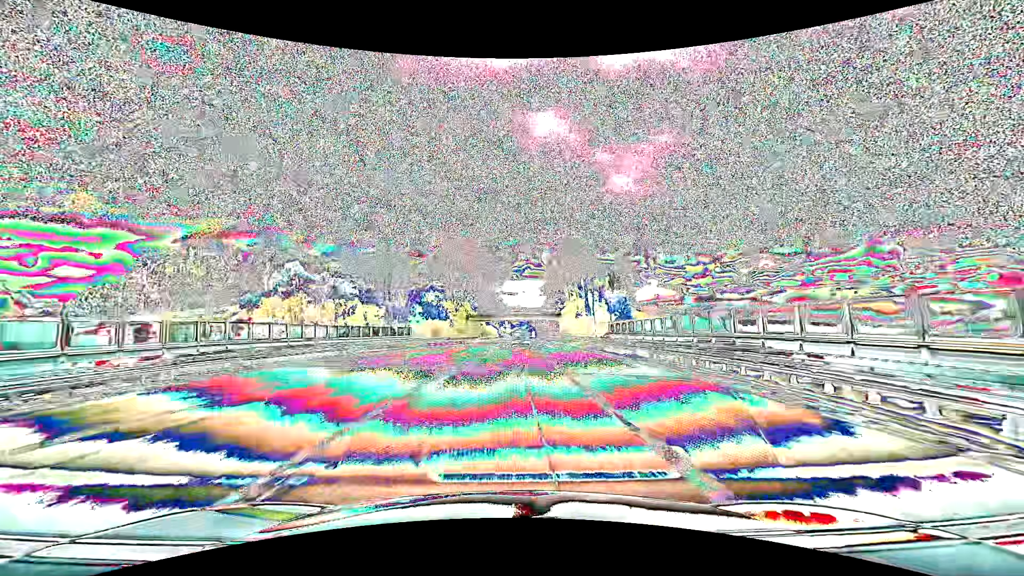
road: primary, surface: asphalt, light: Day
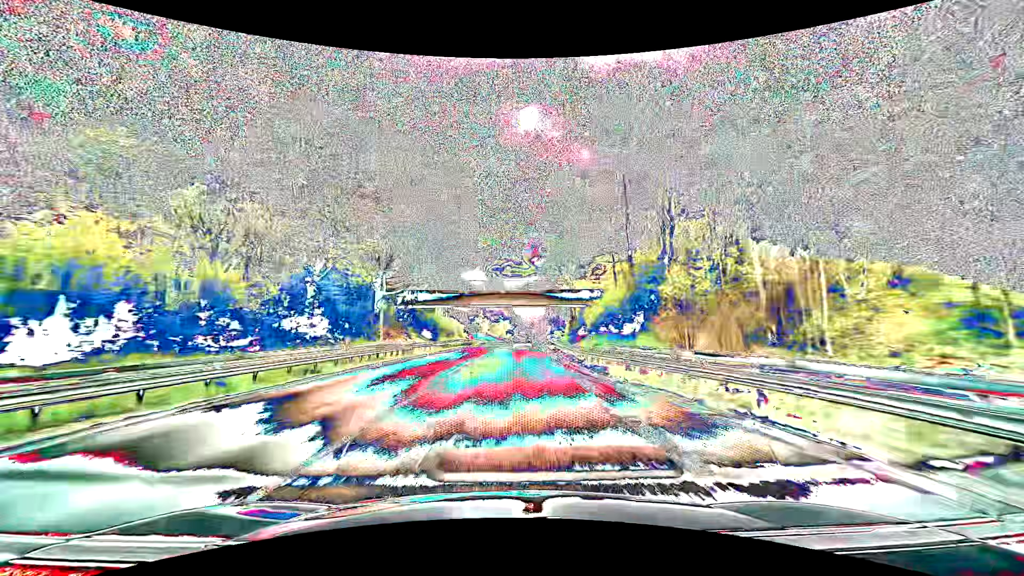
(+1.1, +58.8) m; +2°
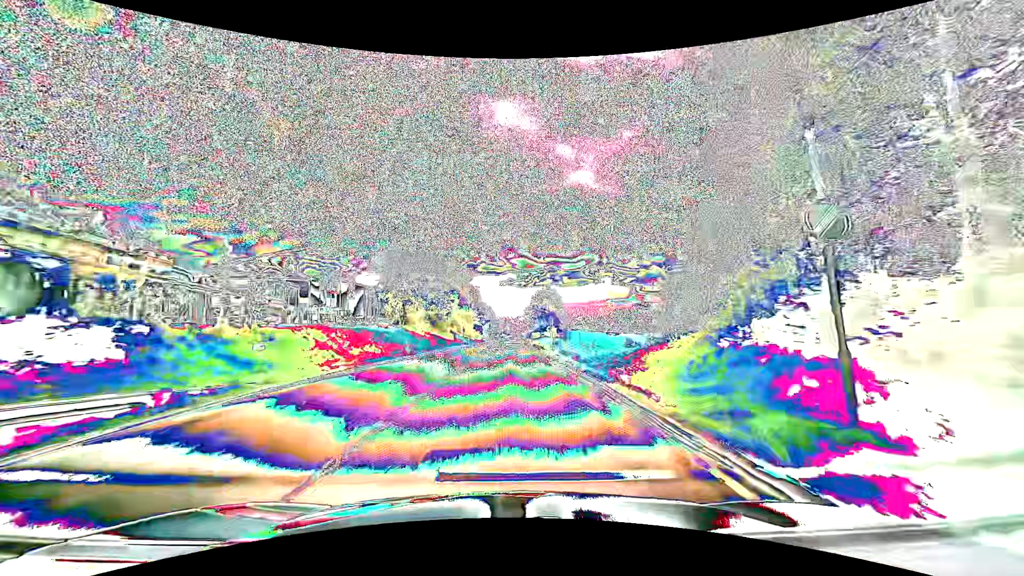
(+2.5, +75.3) m; +3°
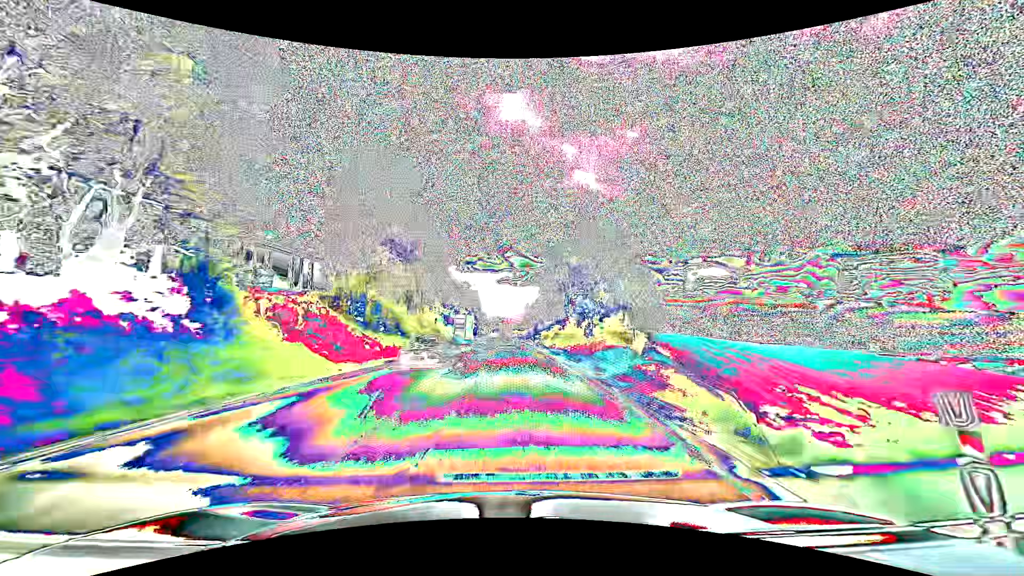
(+0.7, +77.1) m; +1°
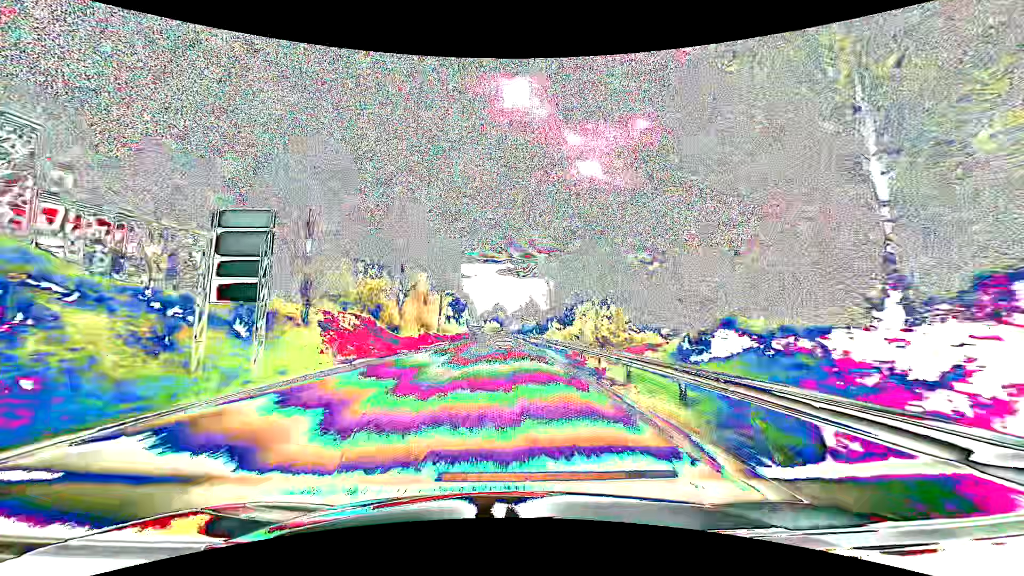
(+0.4, +77.3) m; 0°
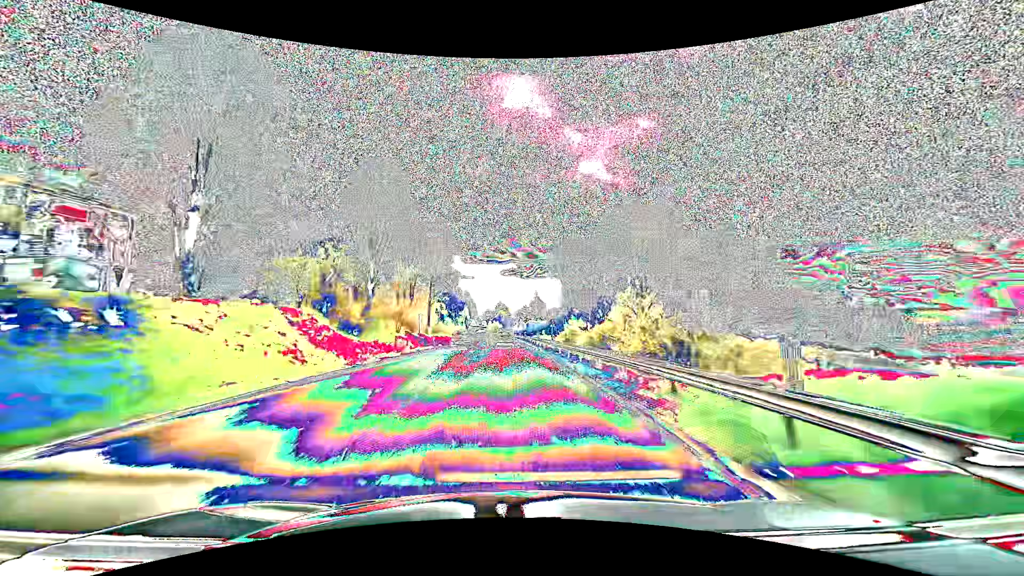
(0.0, +15.4) m; 0°
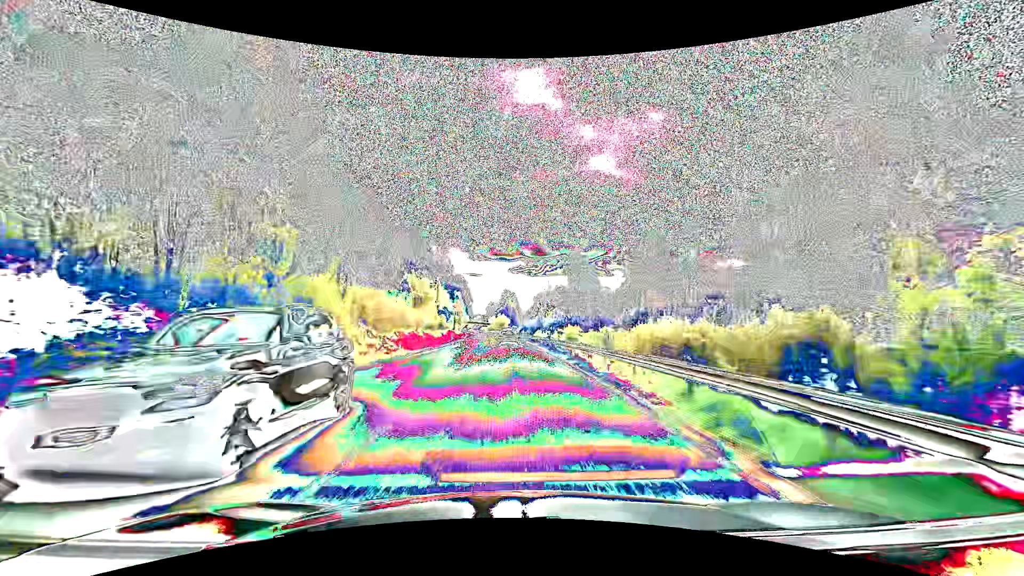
(-0.7, +76.8) m; -1°
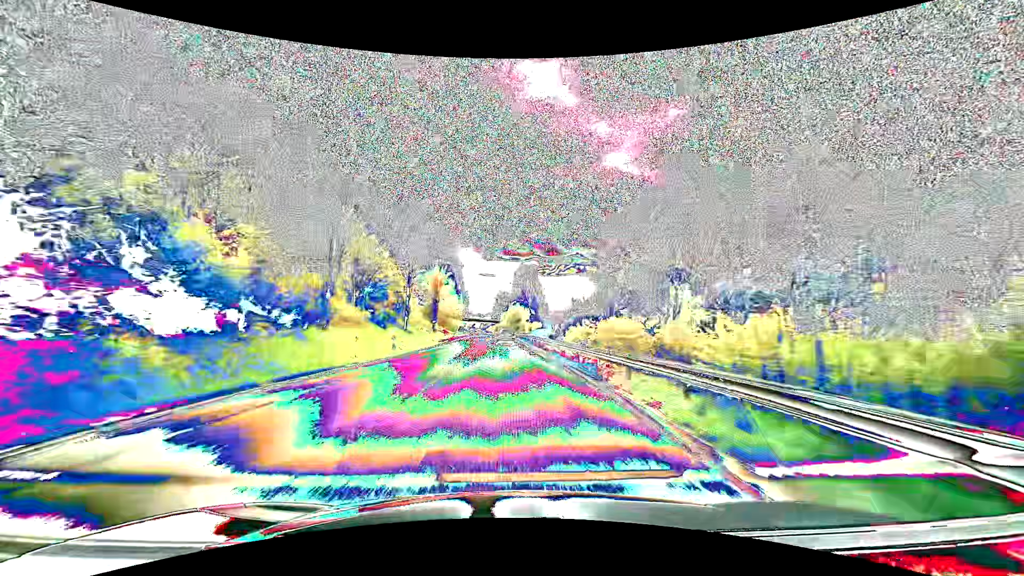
(-1.1, +76.7) m; -2°
(0, +10) (0, +20) (0, +30) (0, +40) (-1, +50) (-1, +60) (-1, +70) (-2, +80) (-2, +90) (-2, +100) m
